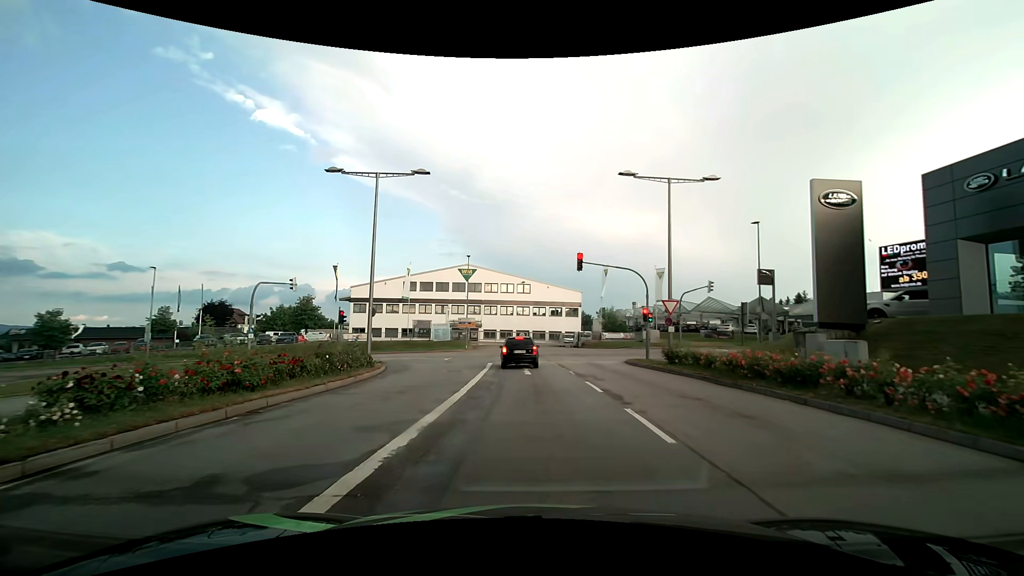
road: secondary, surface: asphalt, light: Day
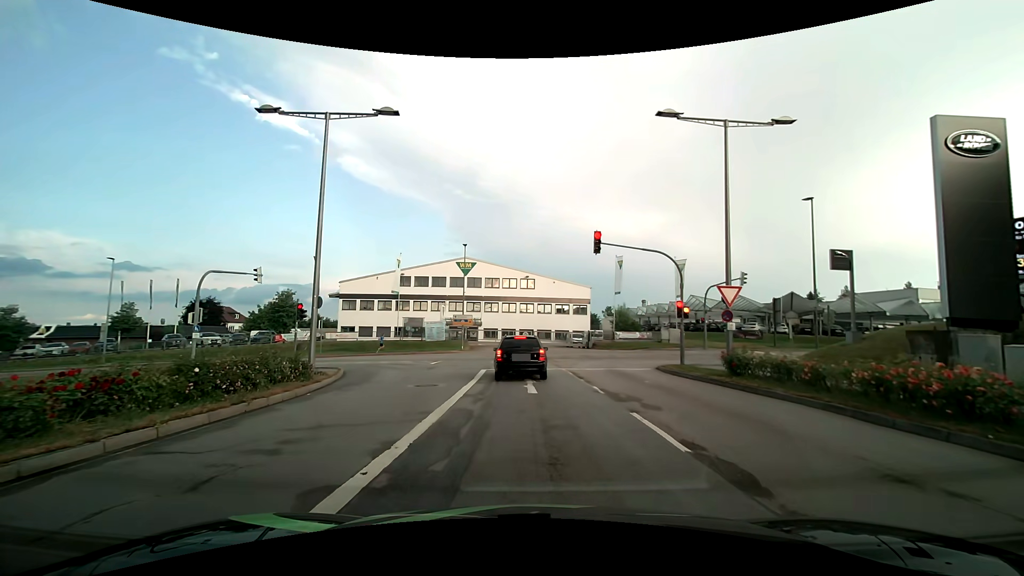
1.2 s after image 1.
(0.0, +6.3) m; 0°
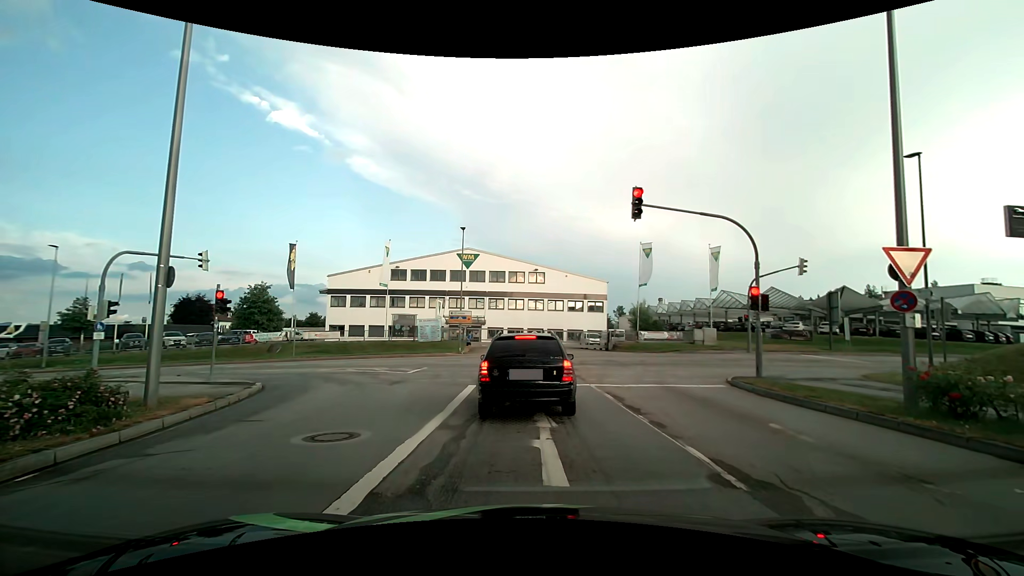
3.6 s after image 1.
(-0.1, +7.2) m; -2°
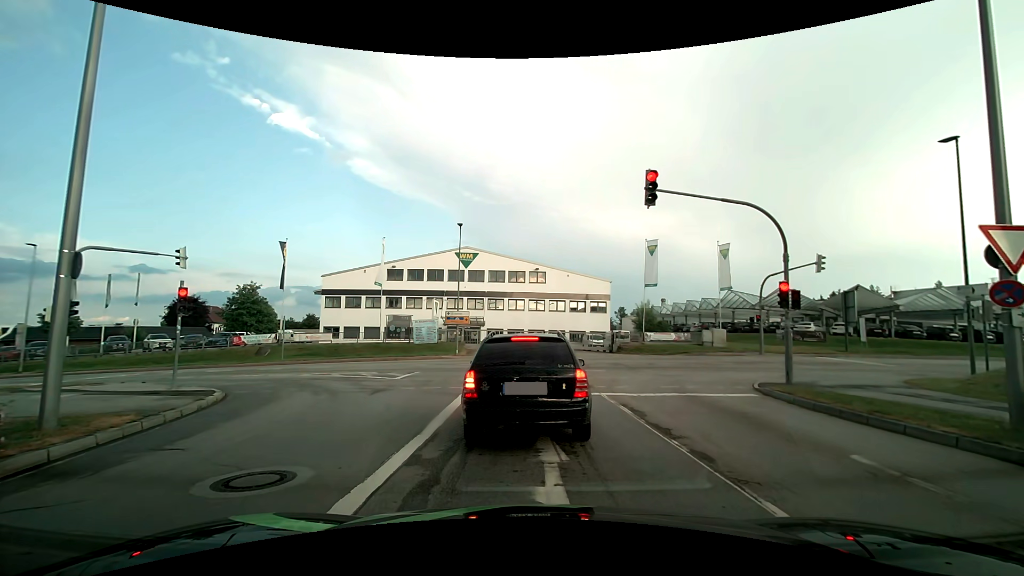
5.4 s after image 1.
(0.0, +1.9) m; +1°
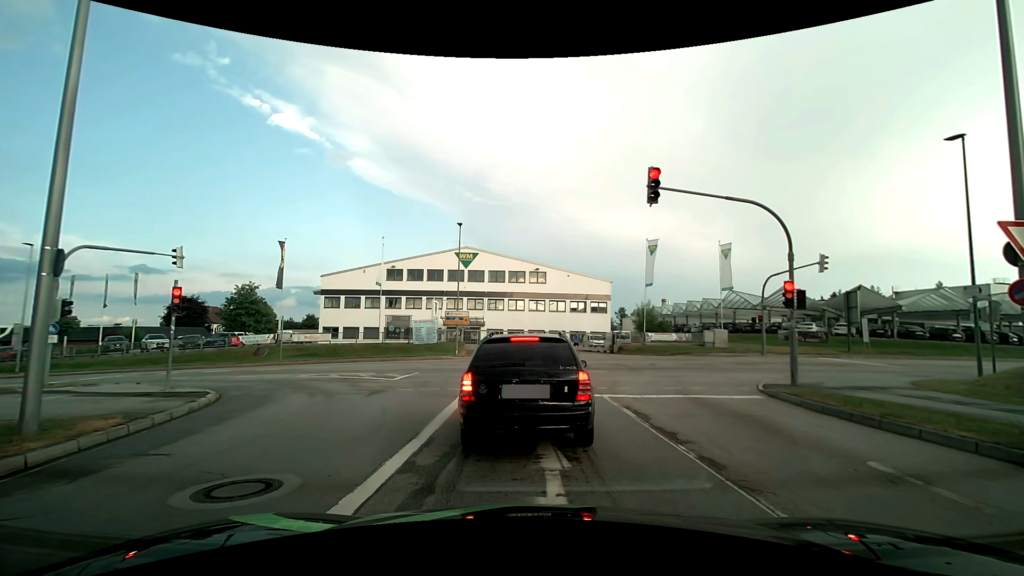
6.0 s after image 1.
(0.0, +0.3) m; 0°
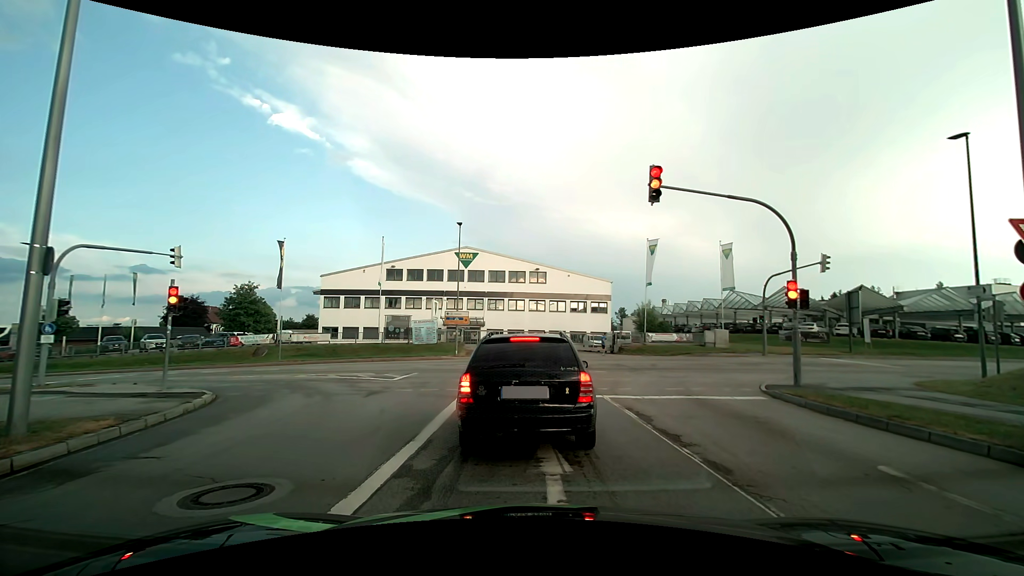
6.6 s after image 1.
(0.0, +0.2) m; 0°
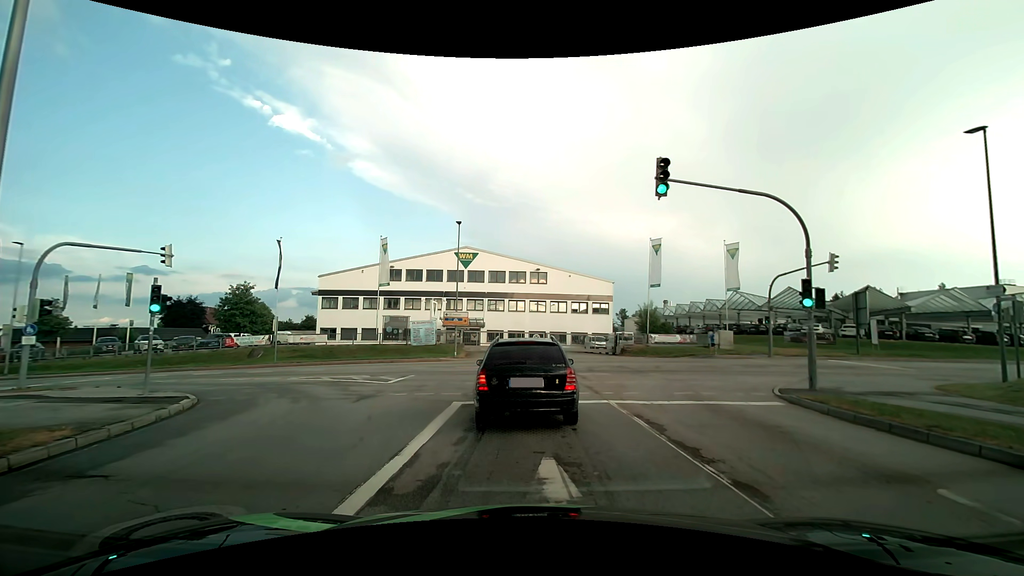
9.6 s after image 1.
(0.0, +0.8) m; 0°
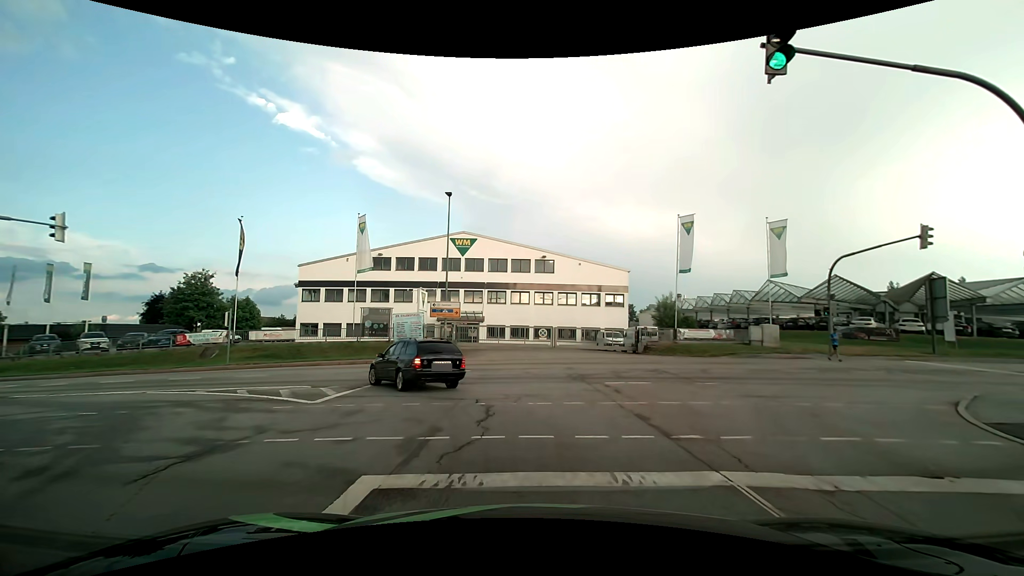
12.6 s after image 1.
(-0.1, +6.9) m; -2°
